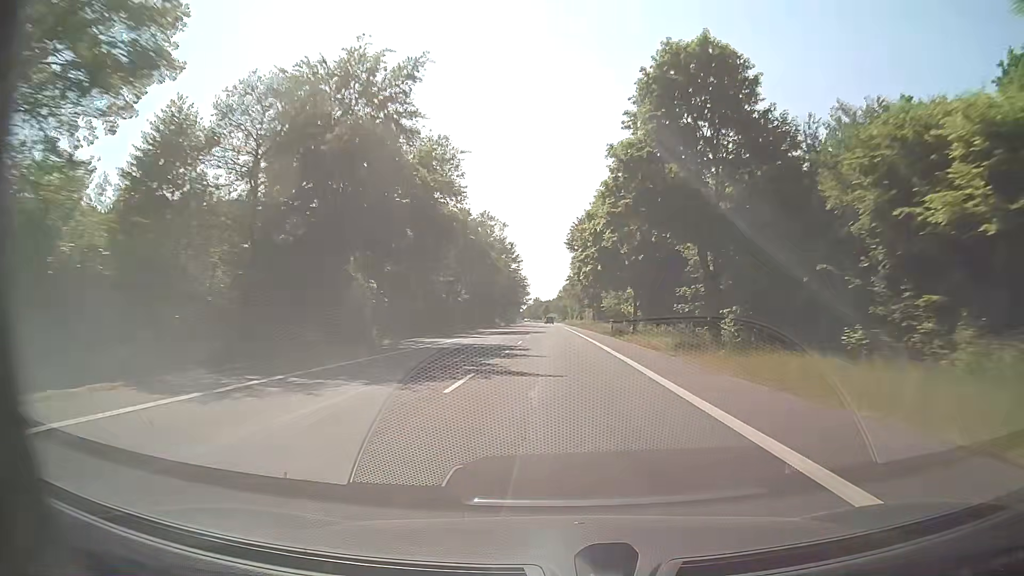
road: secondary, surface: asphalt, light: Day
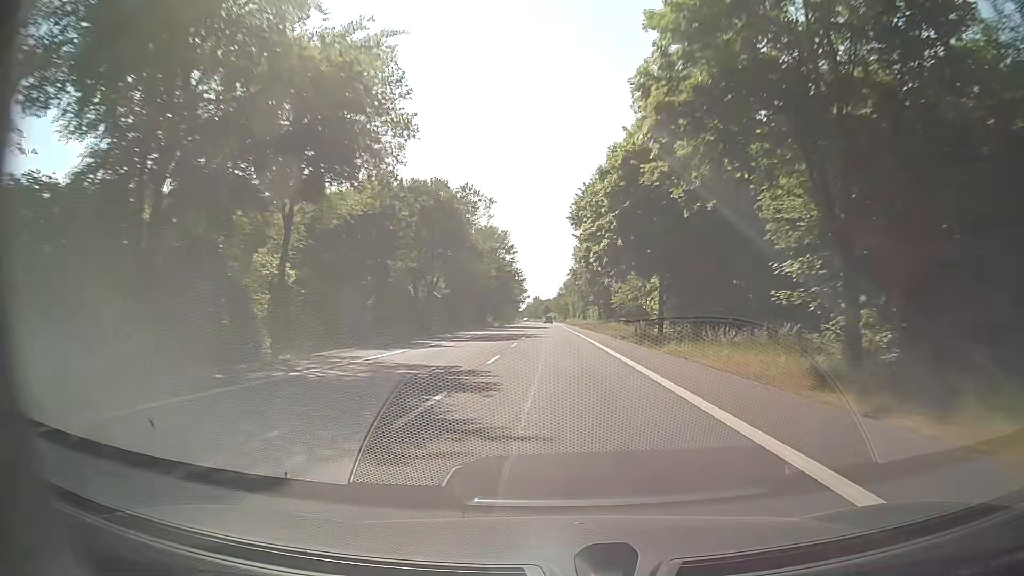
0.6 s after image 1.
(+0.1, +15.8) m; 0°
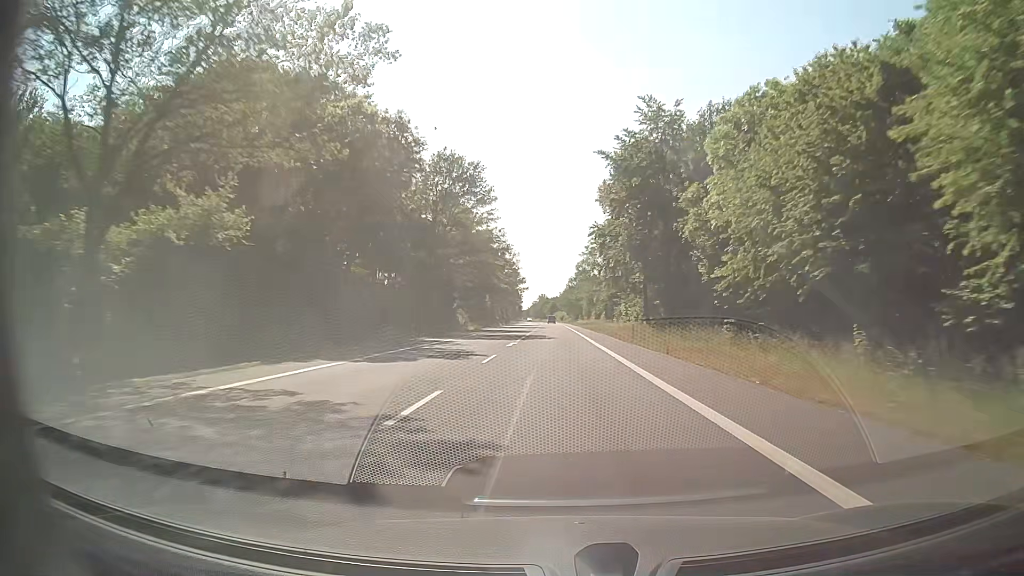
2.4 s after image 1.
(-0.2, +47.4) m; -1°
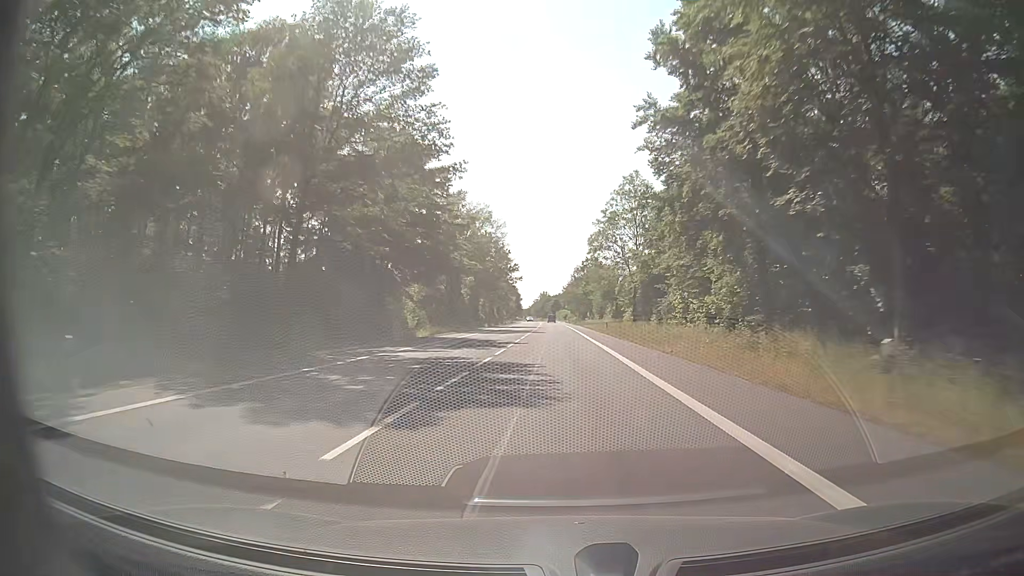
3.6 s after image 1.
(0.0, +31.6) m; 0°
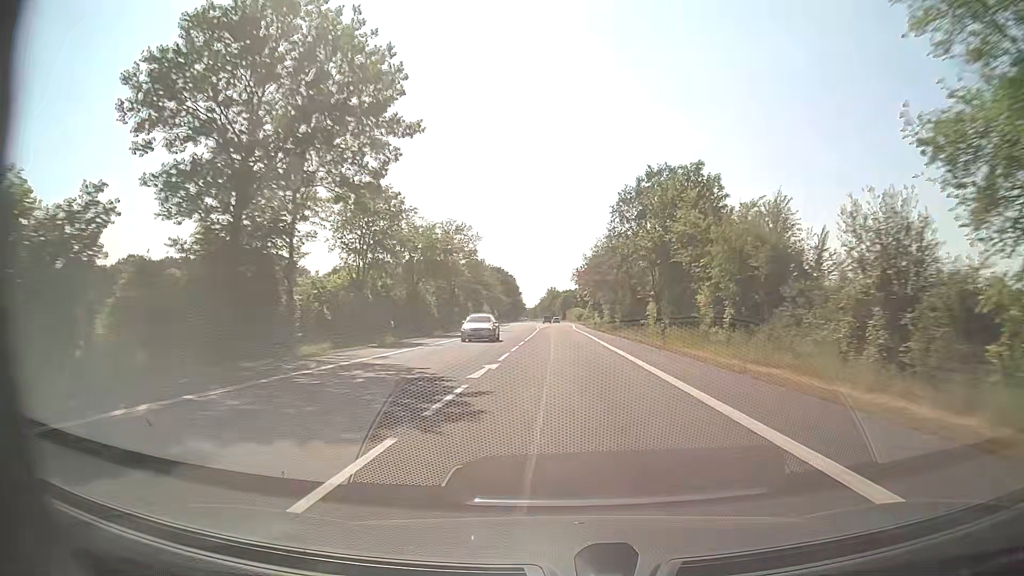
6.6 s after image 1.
(-0.7, +79.1) m; -1°
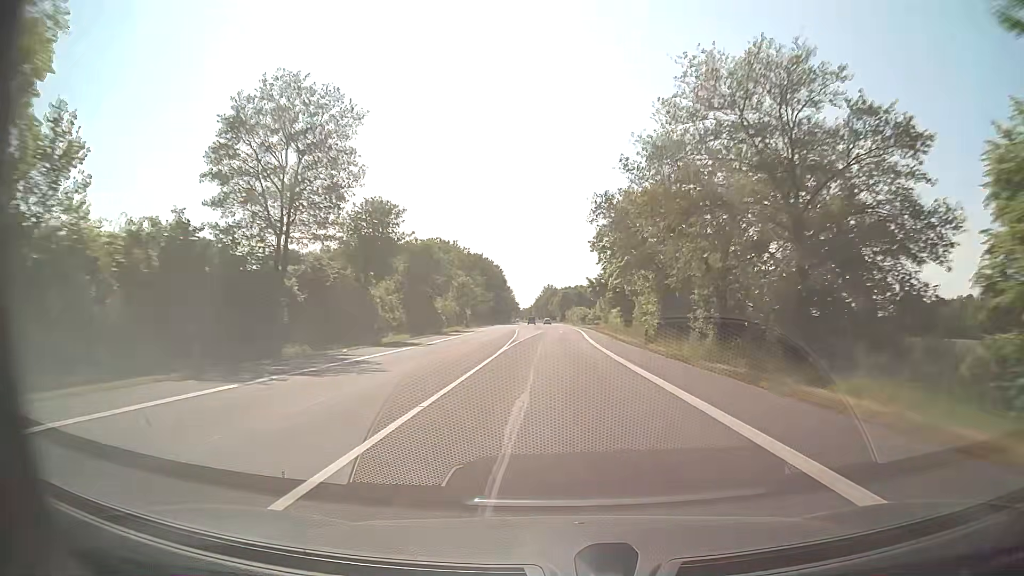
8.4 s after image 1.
(0.0, +47.5) m; 0°
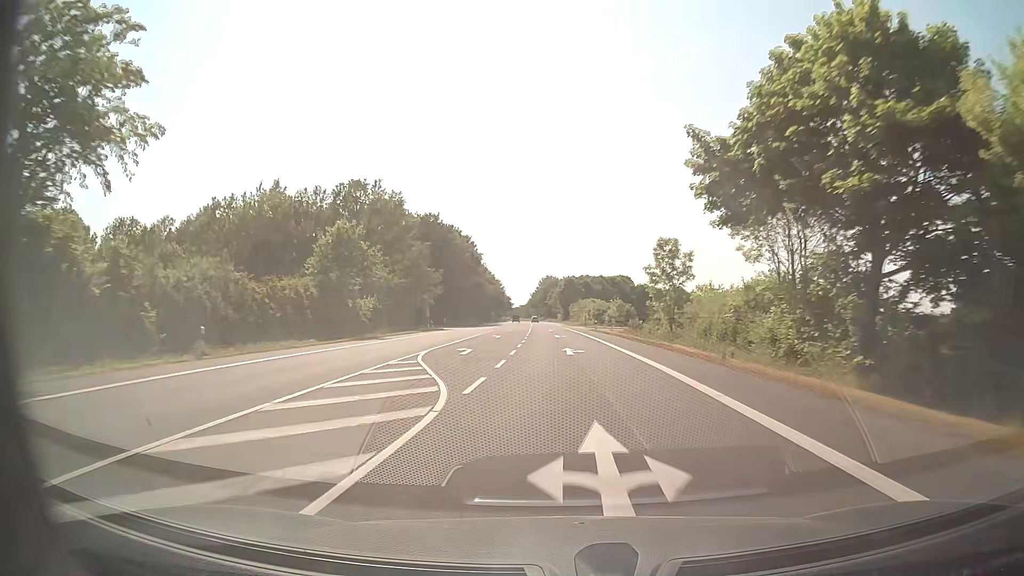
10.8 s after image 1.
(-0.1, +63.4) m; 0°
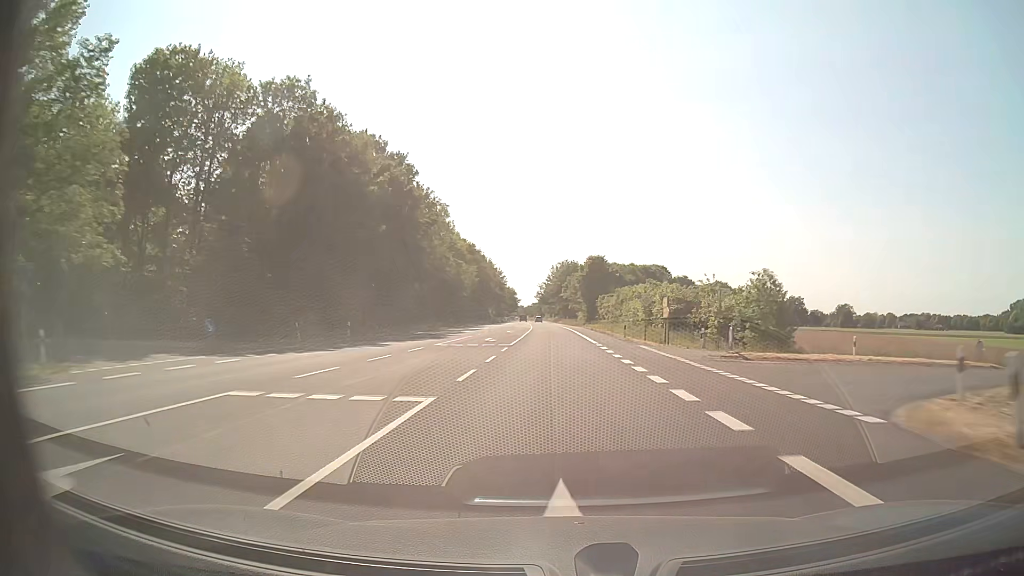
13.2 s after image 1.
(-0.6, +63.4) m; -1°
(0, +10) (0, +20) (0, +30) (0, +40) (-1, +50) (-1, +60) (-1, +70) (-1, +80) (-2, +90) (-2, +100) m
